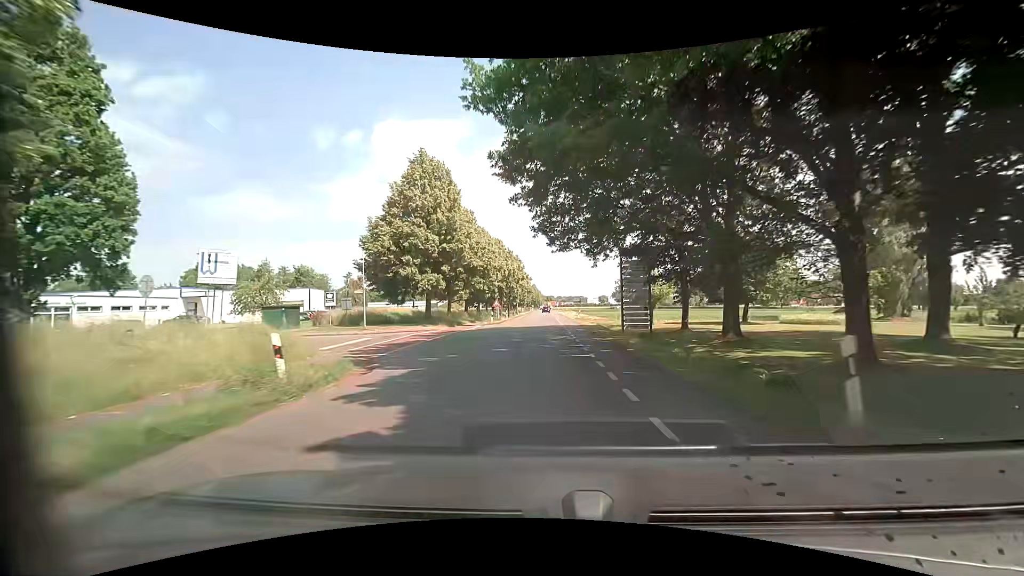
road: unclassified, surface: asphalt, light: Day
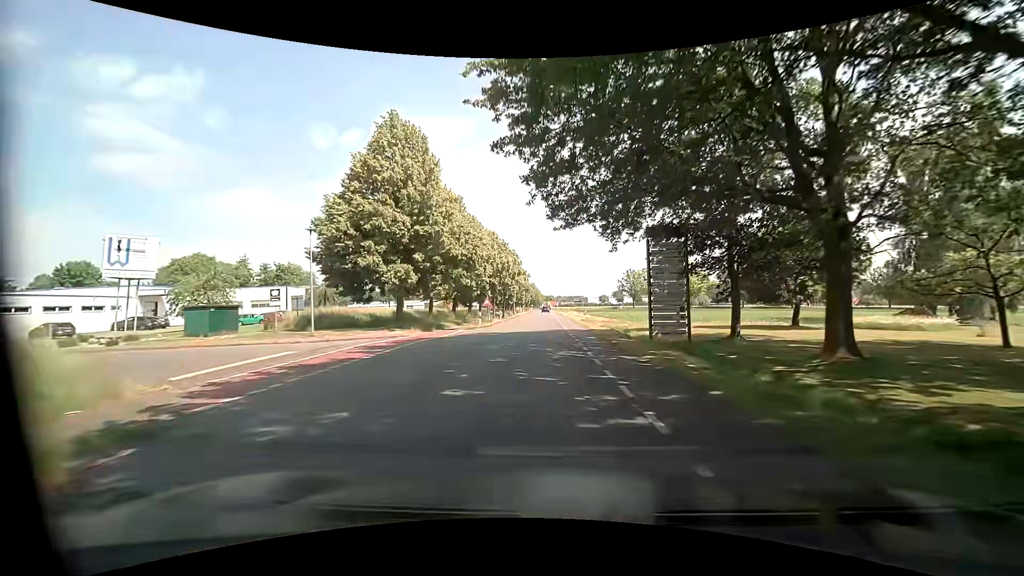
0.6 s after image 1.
(-0.1, +8.1) m; -1°
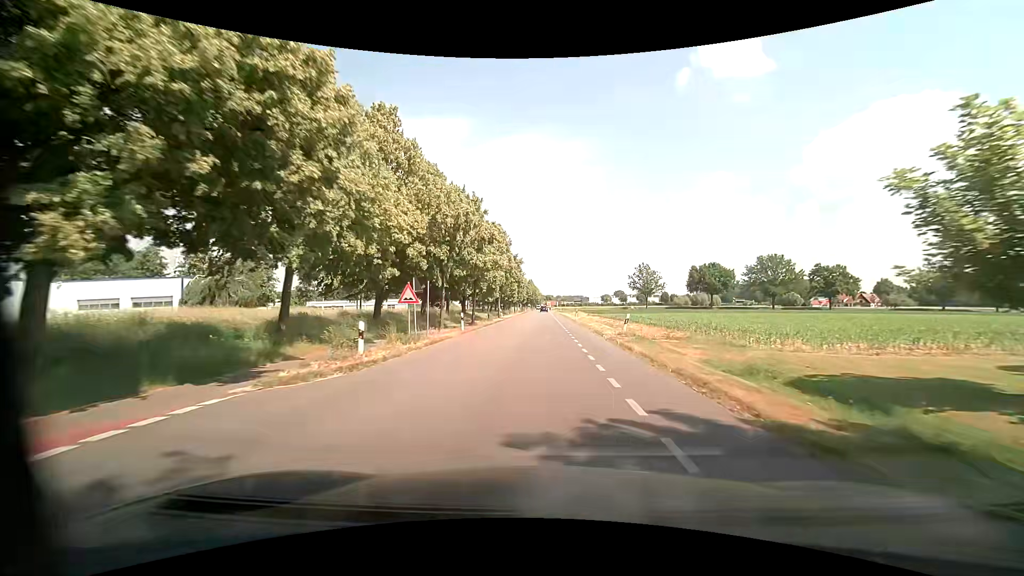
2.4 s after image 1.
(+0.2, +24.3) m; 0°
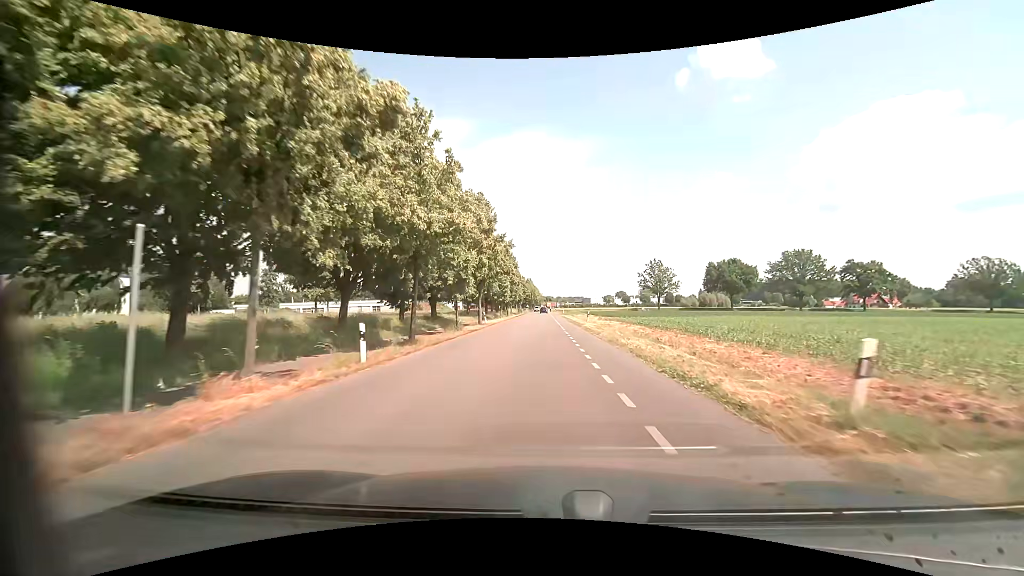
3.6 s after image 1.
(+0.1, +16.2) m; 0°
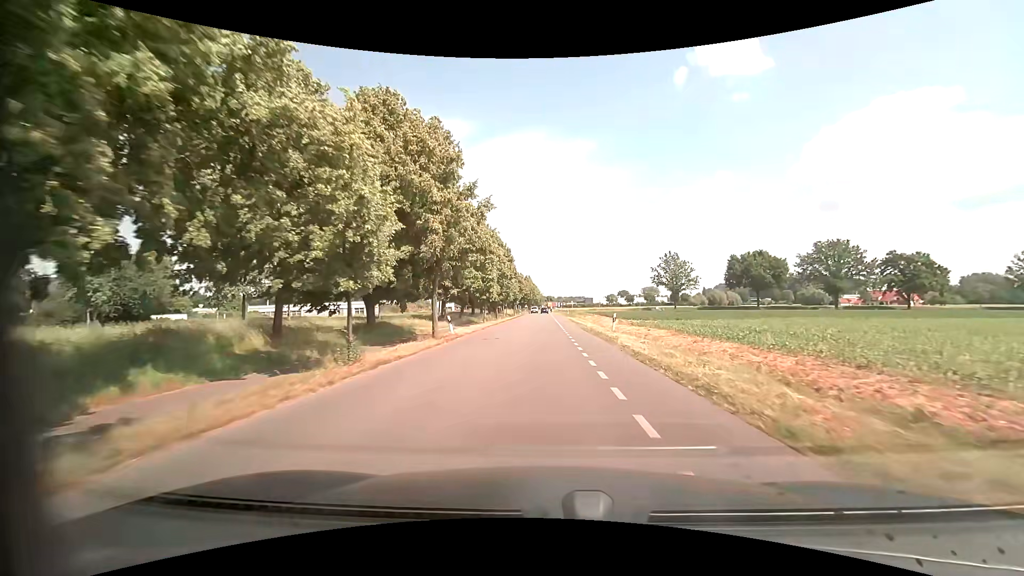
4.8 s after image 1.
(0.0, +16.1) m; 0°
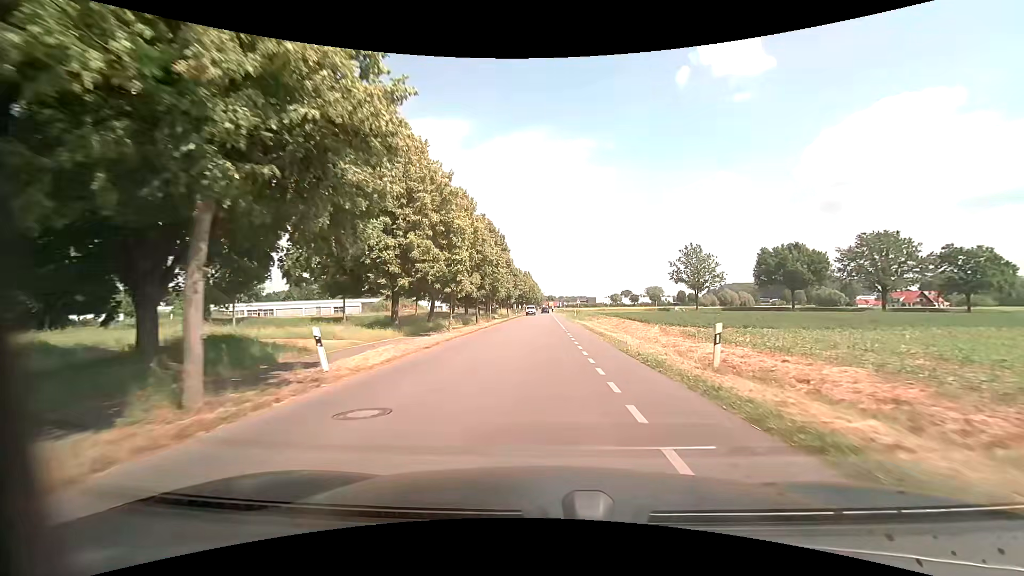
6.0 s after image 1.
(0.0, +16.1) m; 0°
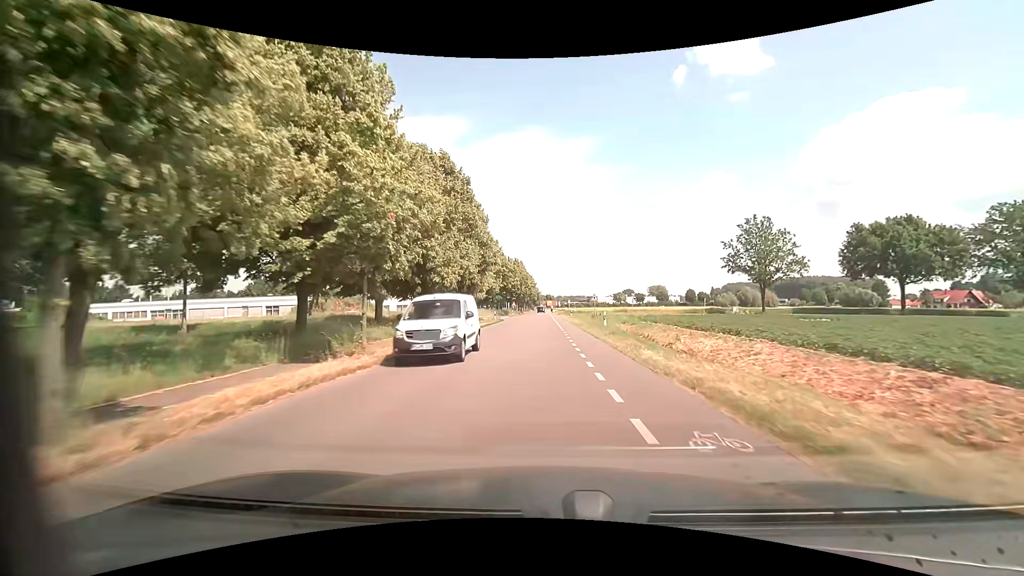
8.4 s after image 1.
(+0.2, +32.2) m; +1°
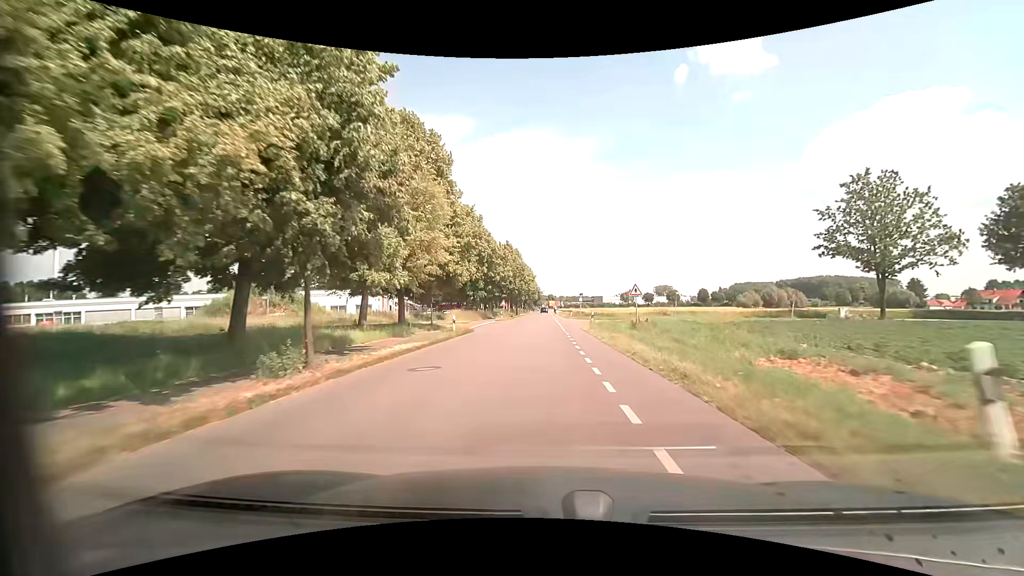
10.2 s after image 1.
(-0.2, +24.2) m; 0°
(0, +10) (0, +20) (0, +30) (0, +40) (0, +50) (0, +60) (0, +70) (0, +80) (0, +90) (0, +100) m
